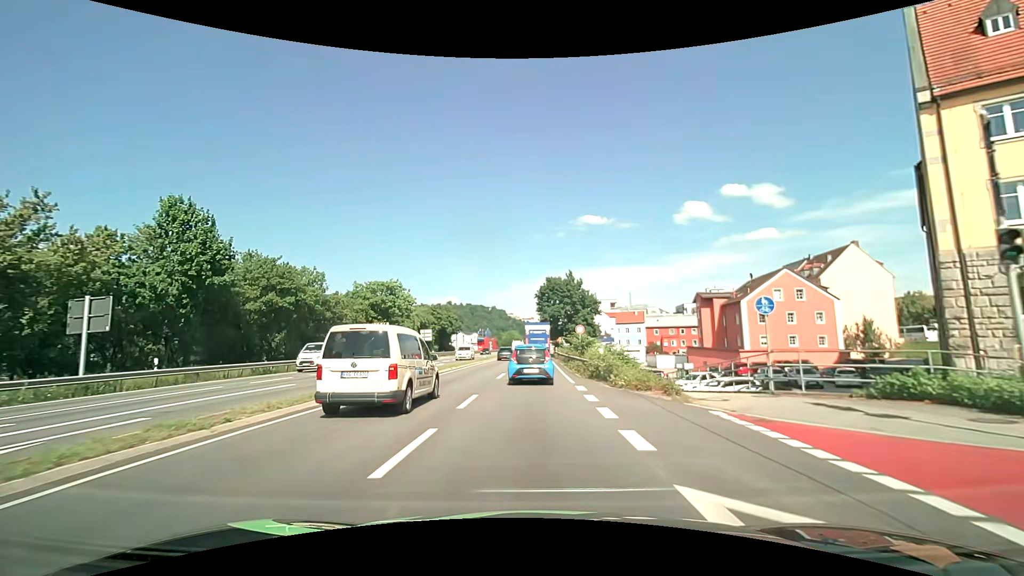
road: primary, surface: asphalt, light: Day
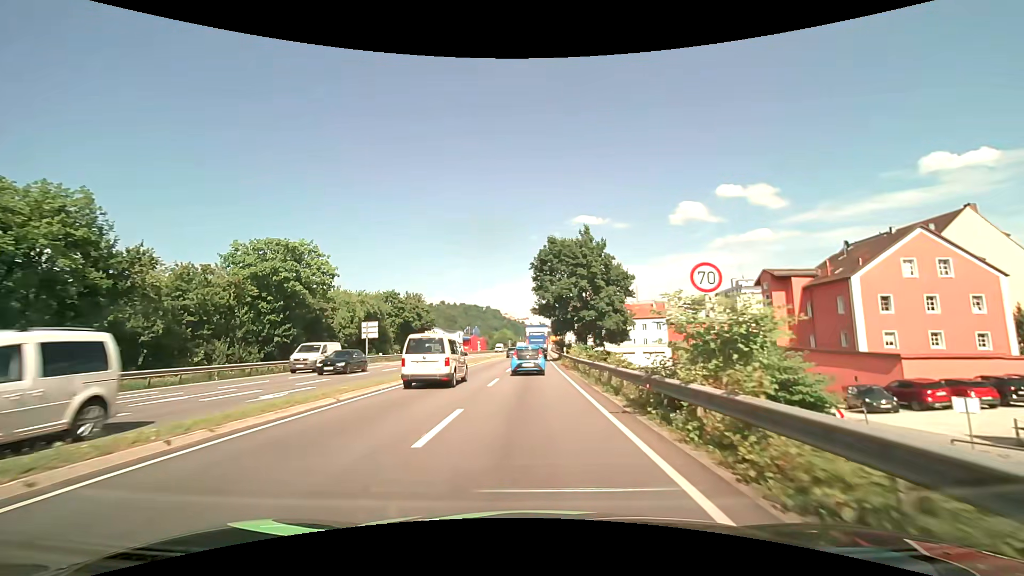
(+0.1, +26.6) m; +1°
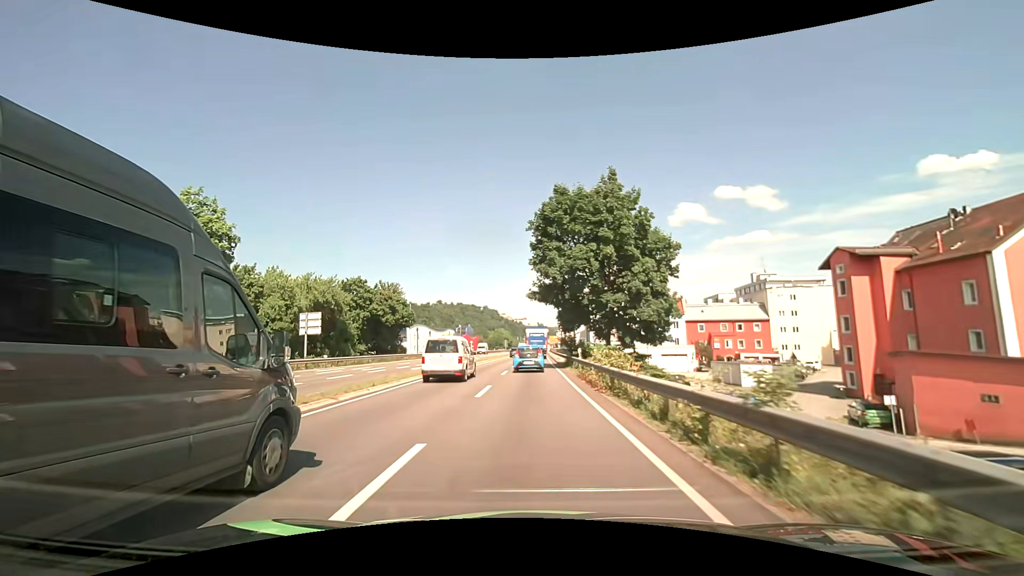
(0.0, +14.7) m; 0°
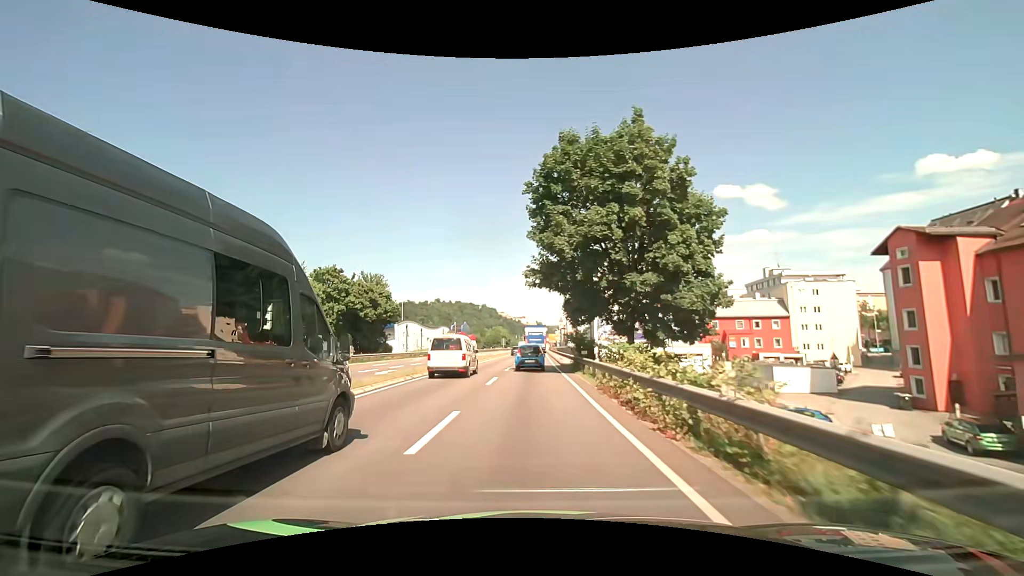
(0.0, +7.7) m; 0°
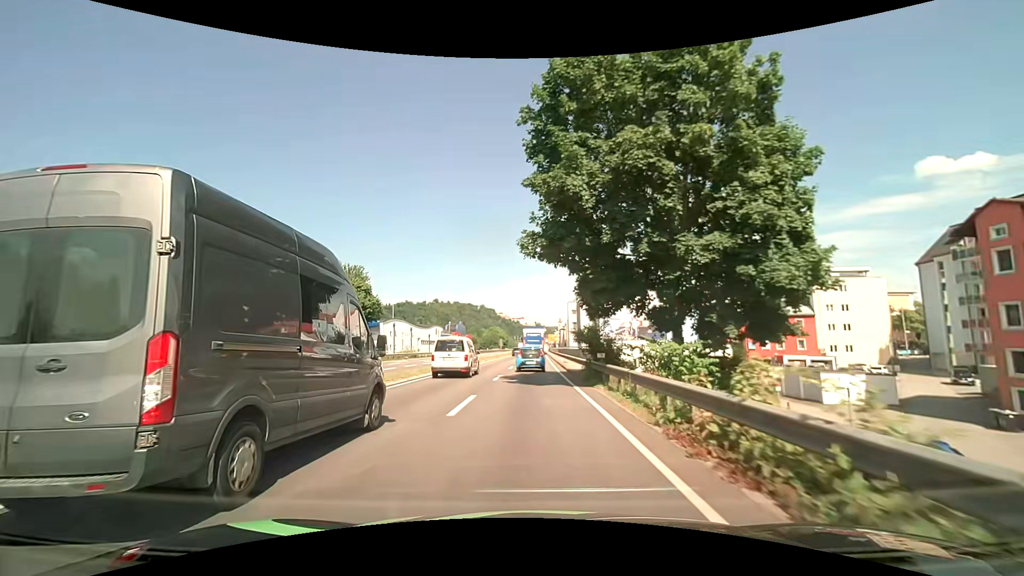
(0.0, +7.8) m; +1°
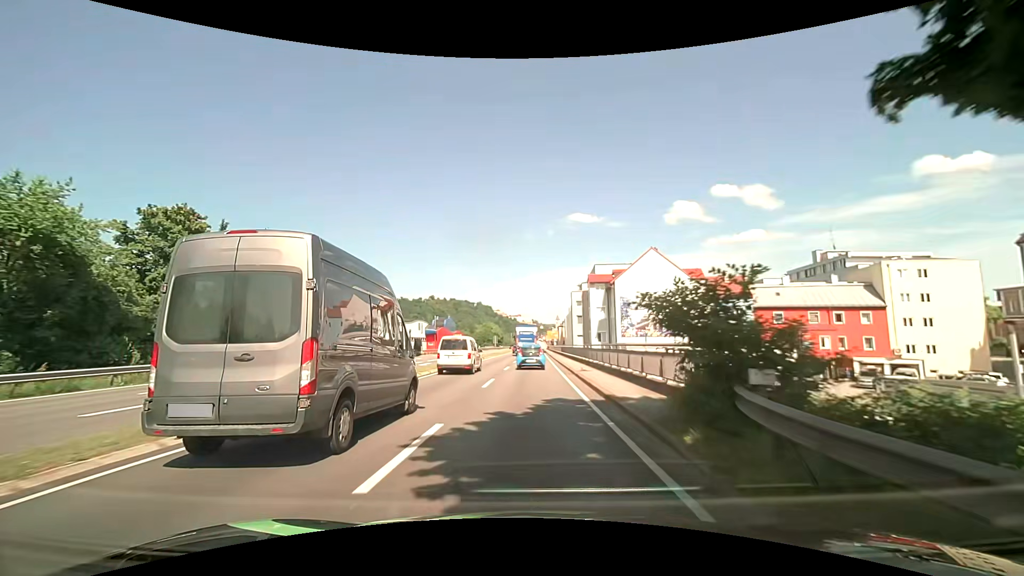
(-0.1, +15.9) m; 0°
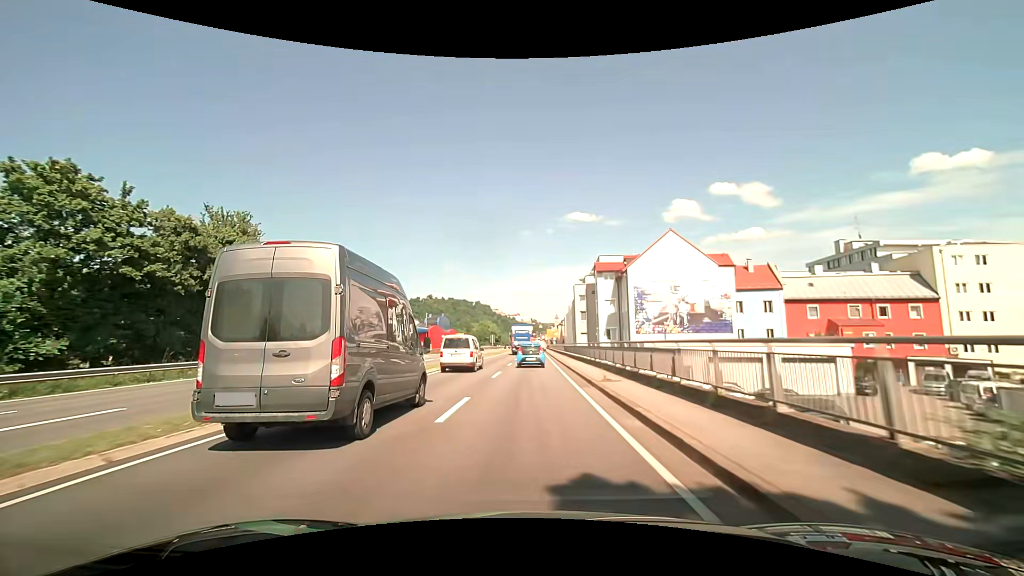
(0.0, +8.1) m; 0°
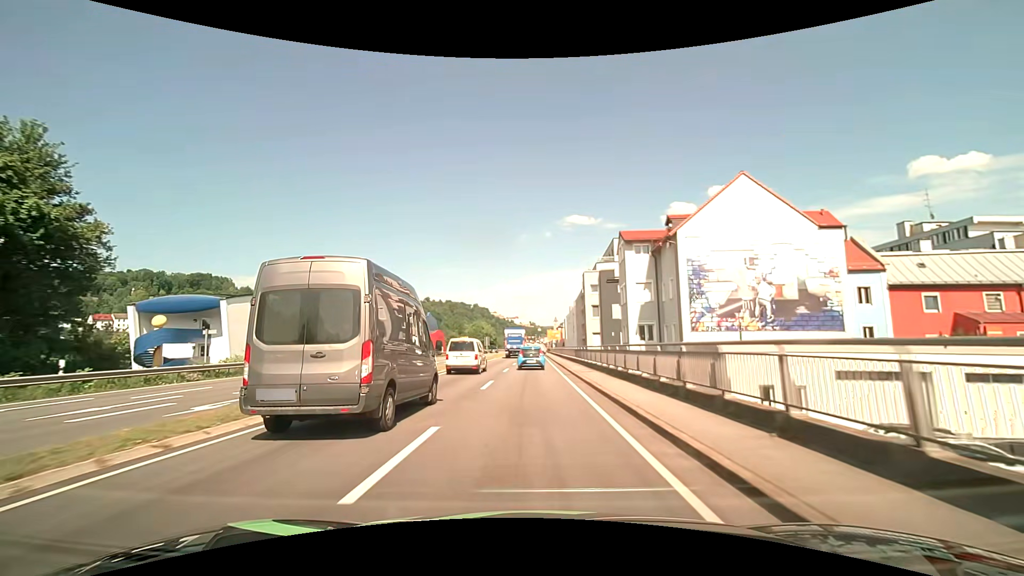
(+0.1, +16.4) m; +1°
(0, +10) (0, +20) (0, +30) (0, +40) (0, +50) (0, +60) (0, +70) (0, +80) (0, +90) (0, +100) m
